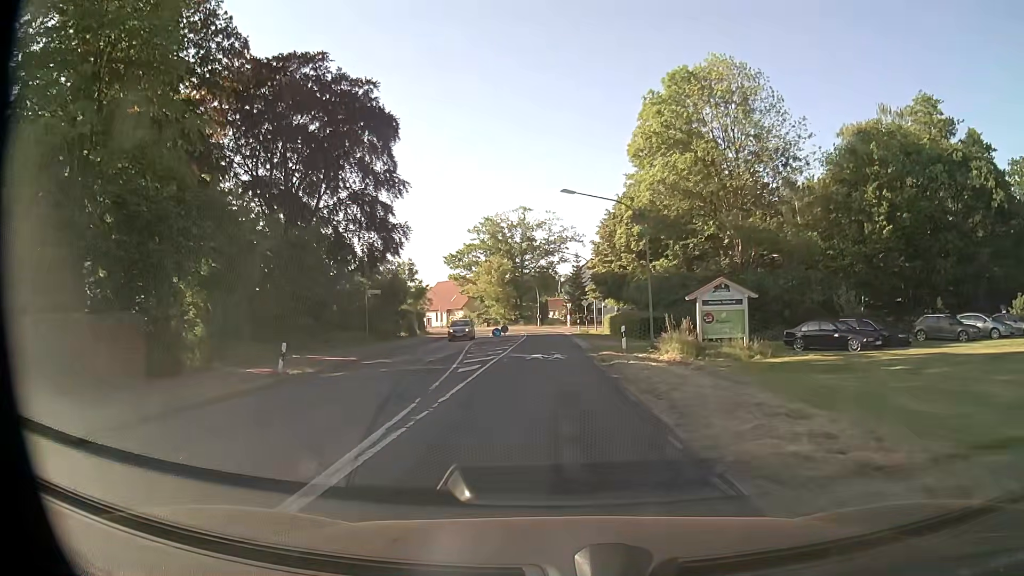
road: secondary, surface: asphalt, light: Day
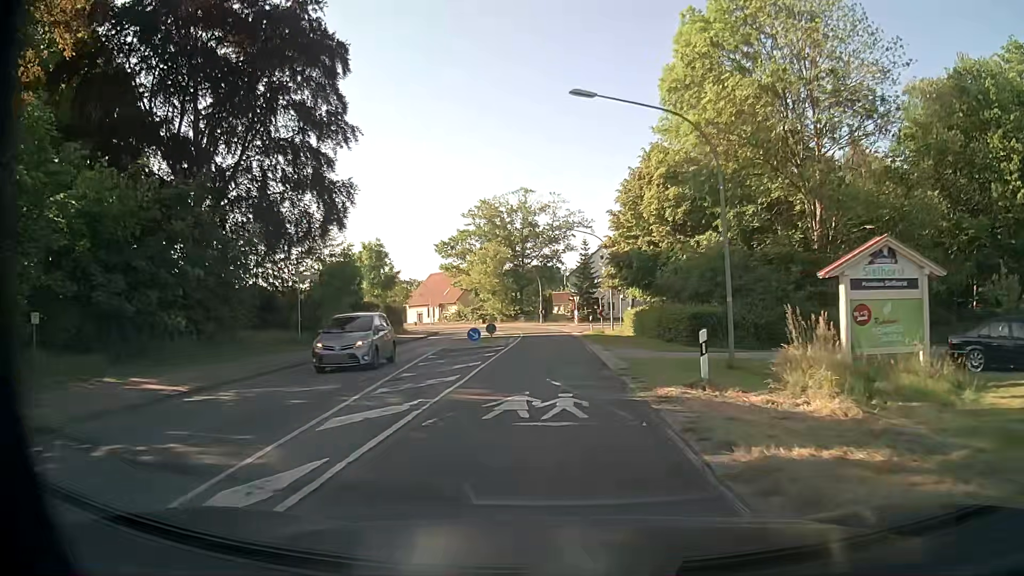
(-0.1, +13.6) m; -1°
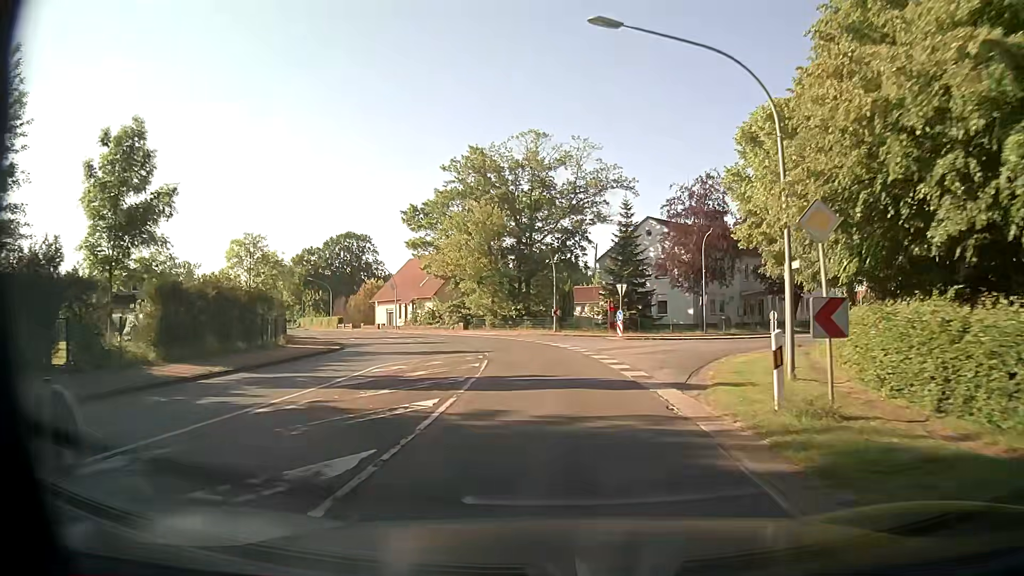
(-0.3, +34.4) m; -1°
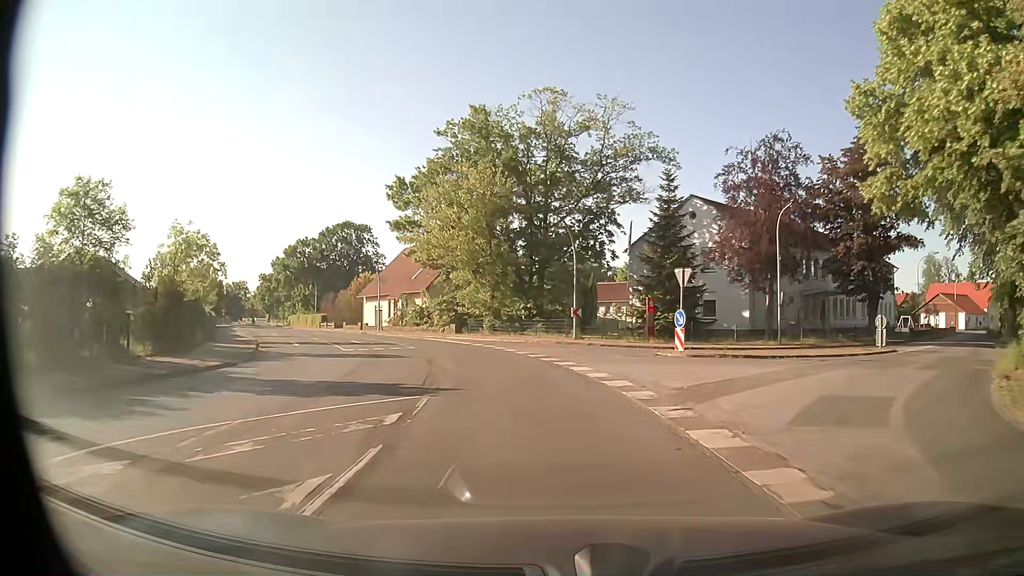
(-0.2, +14.0) m; -2°
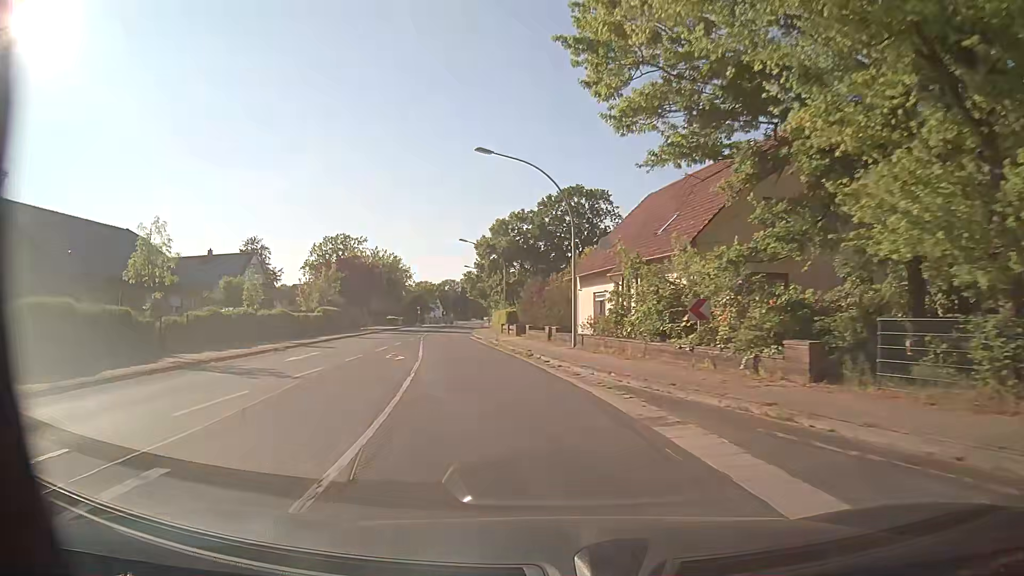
(-6.1, +35.4) m; -22°
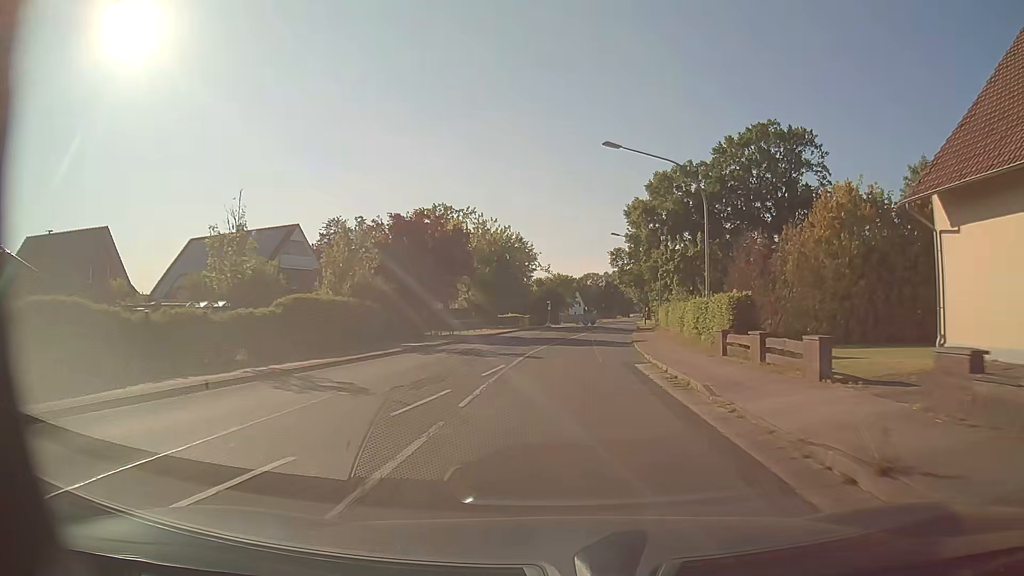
(-4.4, +30.2) m; -13°
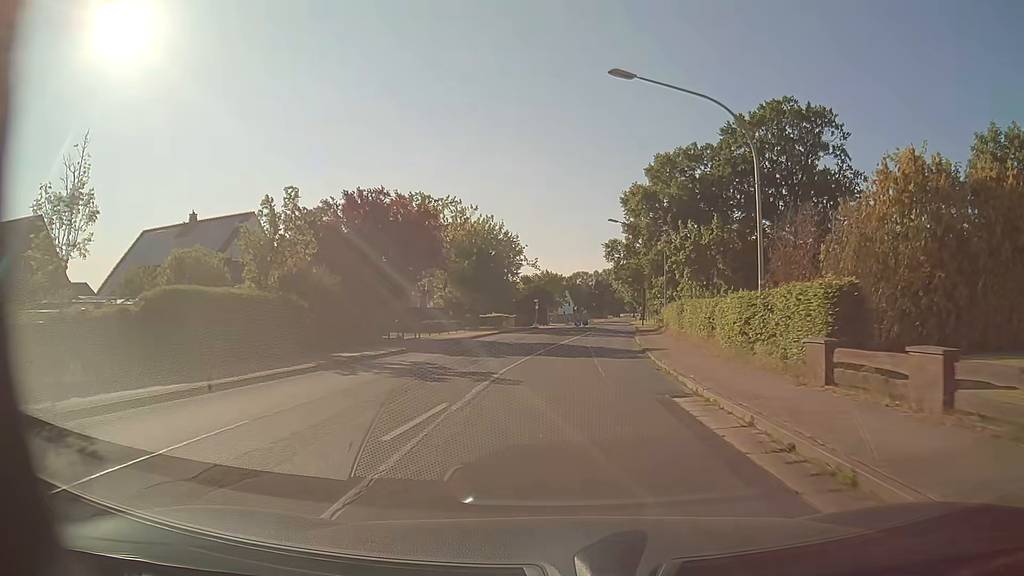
(+0.1, +7.8) m; +1°
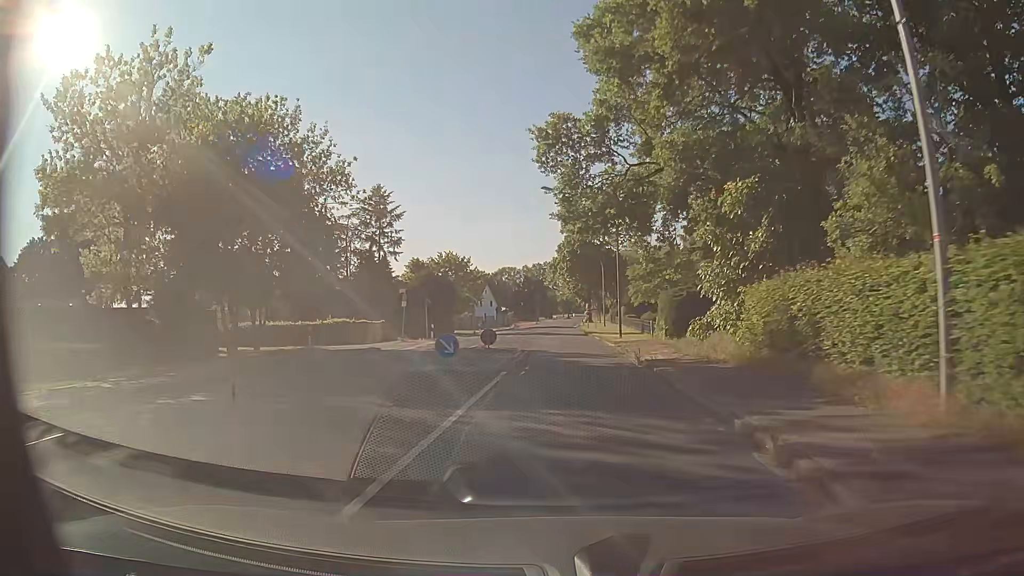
(+2.4, +39.4) m; +6°
